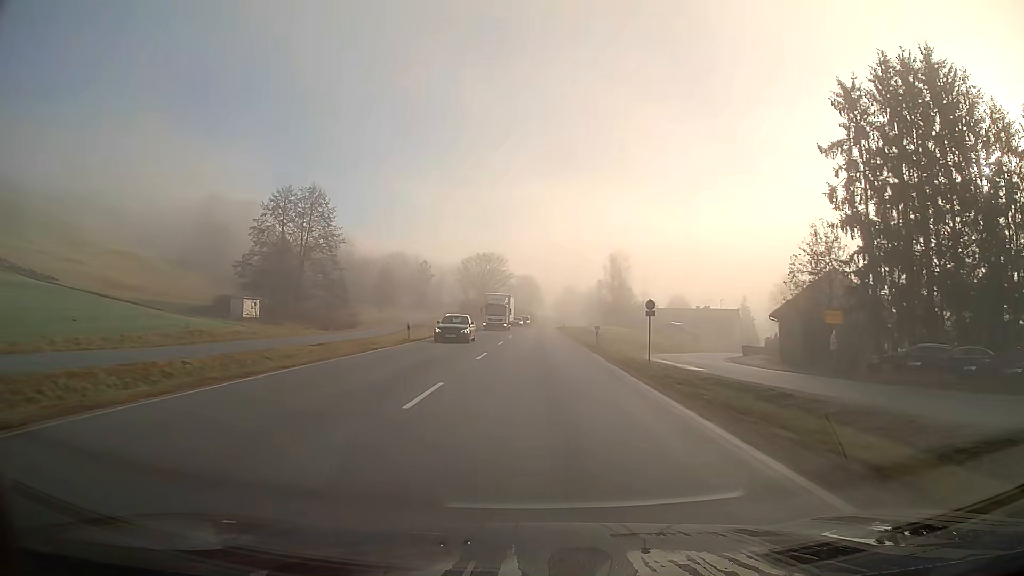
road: primary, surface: asphalt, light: Day
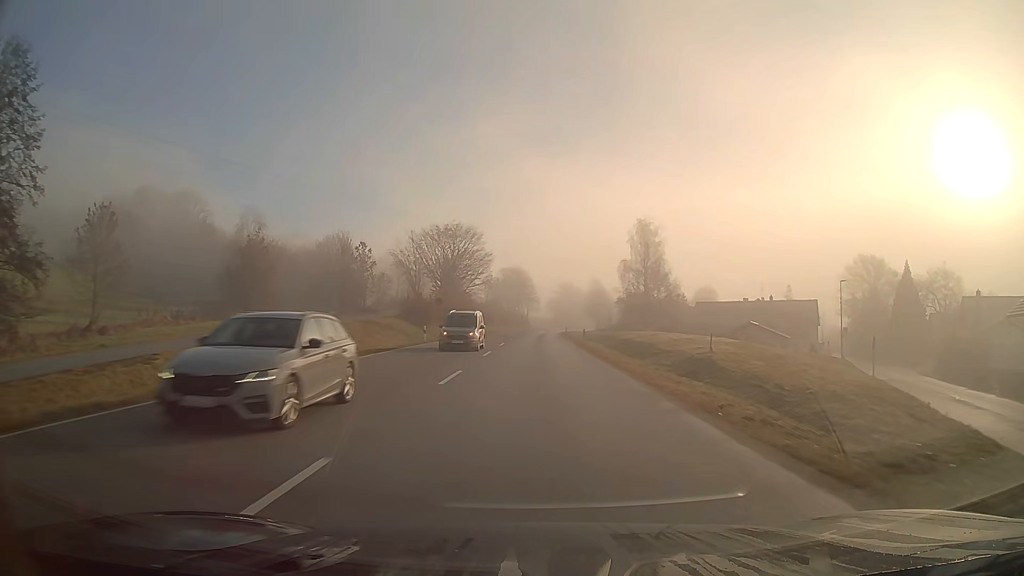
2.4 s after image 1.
(+0.3, +43.6) m; +1°
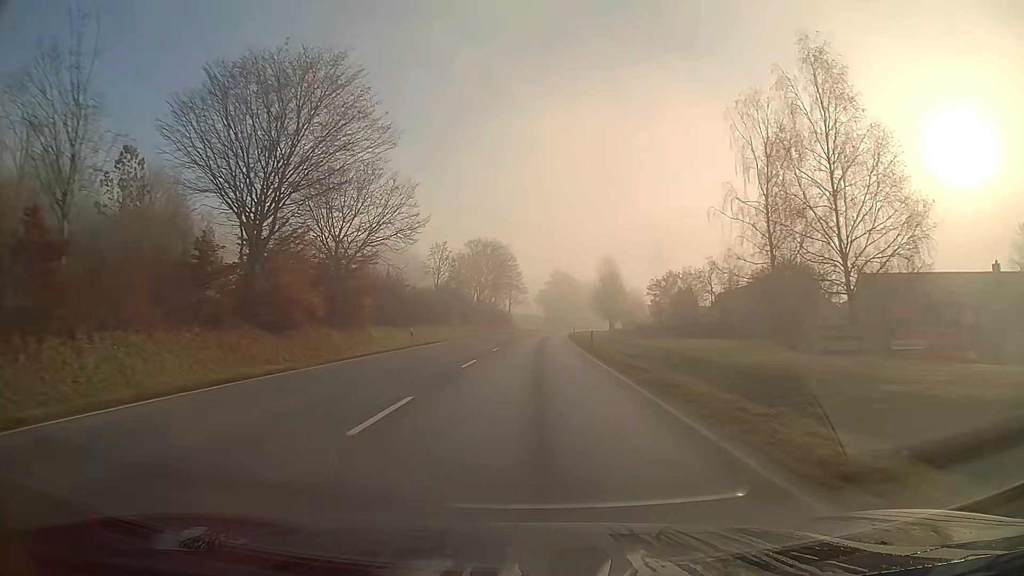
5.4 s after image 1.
(+0.5, +54.6) m; +1°
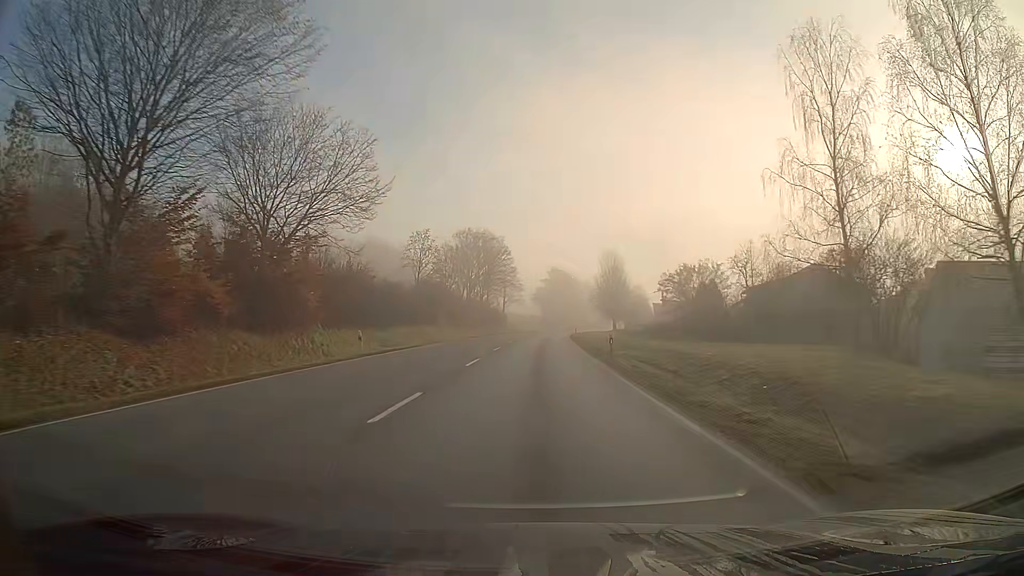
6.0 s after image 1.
(0.0, +10.9) m; 0°
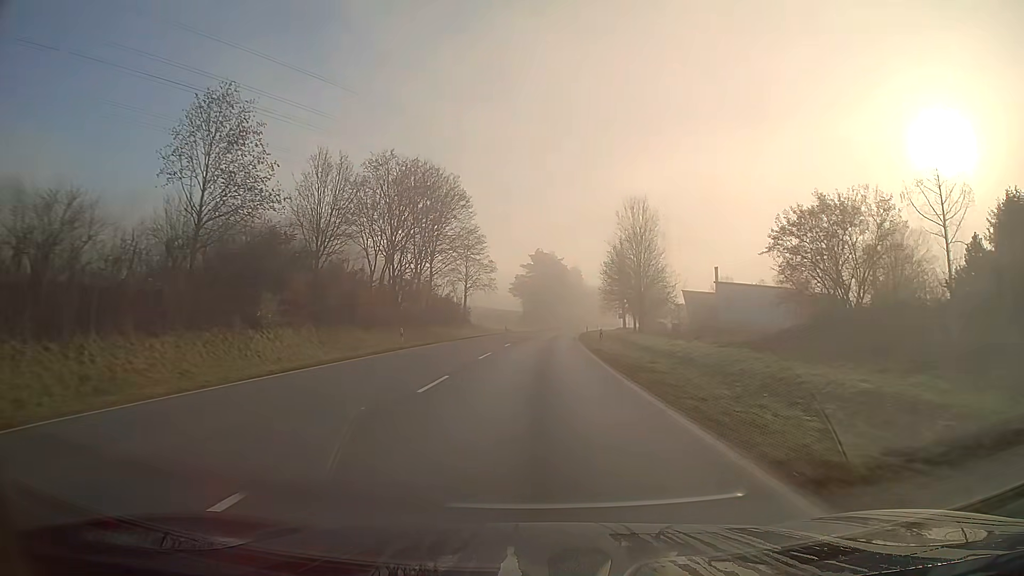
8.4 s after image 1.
(+0.6, +43.8) m; +2°
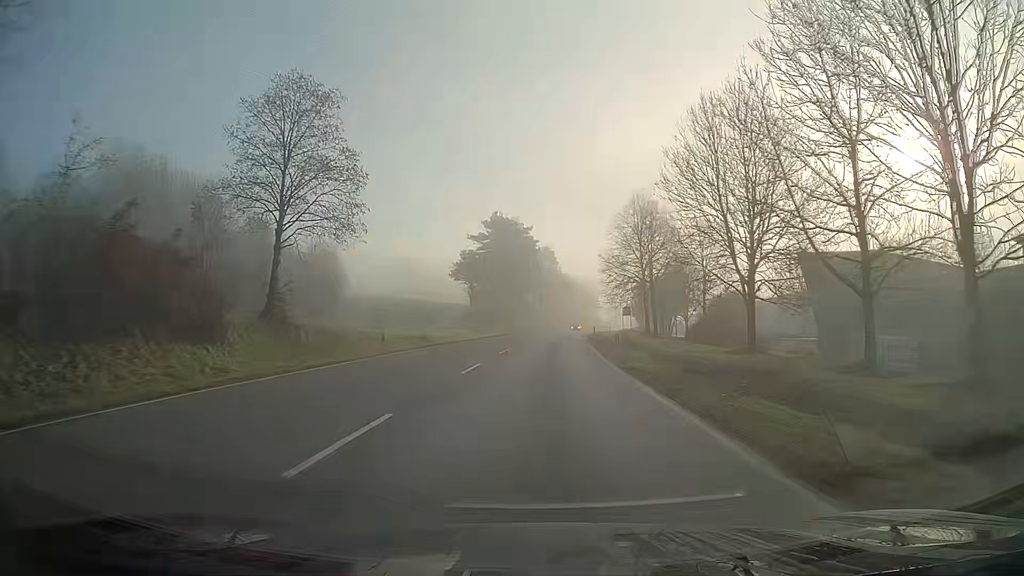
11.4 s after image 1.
(+1.4, +54.9) m; +3°
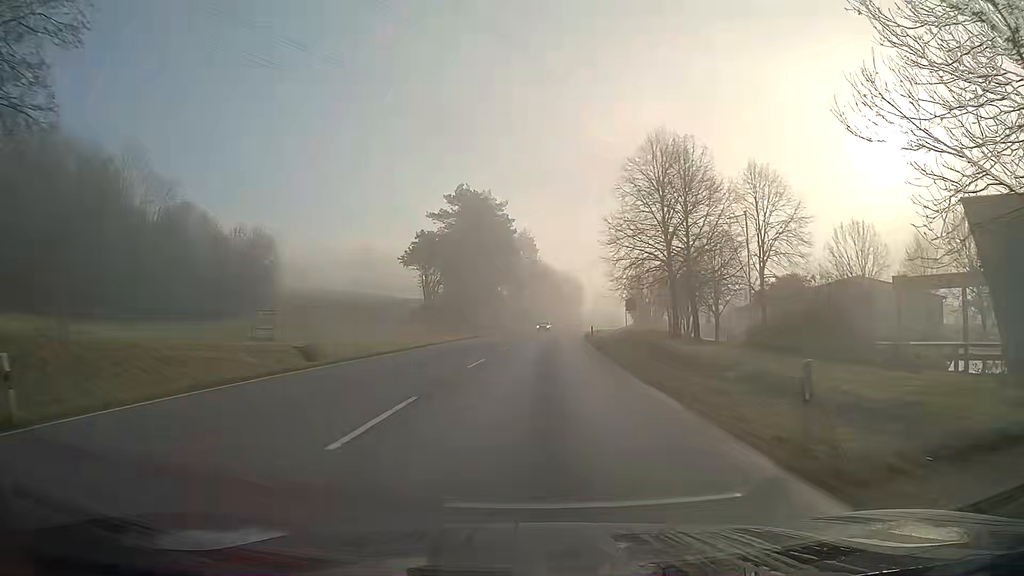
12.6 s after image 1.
(+0.3, +22.0) m; +1°
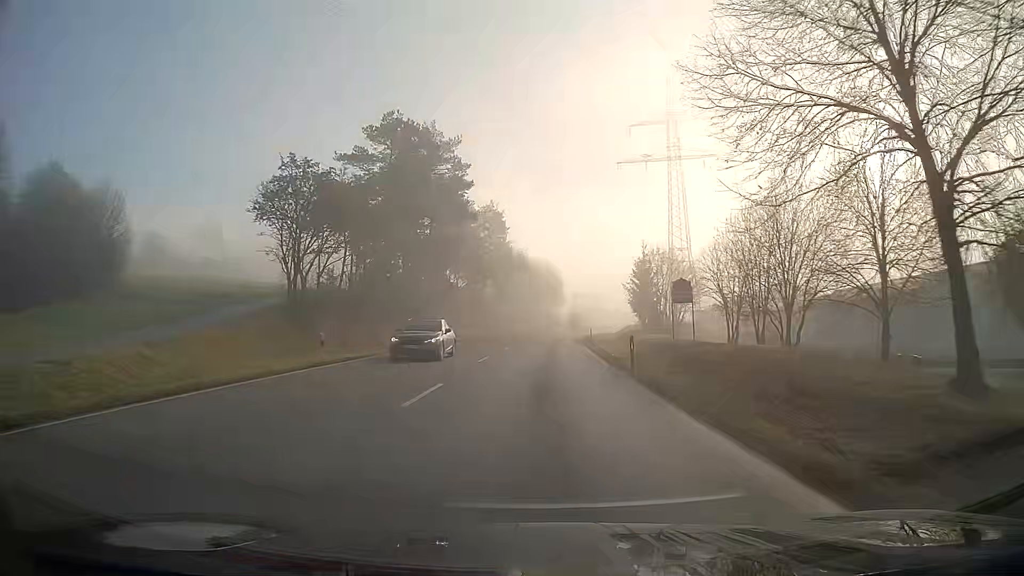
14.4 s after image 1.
(+0.8, +32.9) m; +3°
(0, +10) (0, +20) (+1, +30) (+1, +40) (+2, +50) (+2, +60) (+3, +70) (+4, +80) (+5, +90) (+6, +100) m
